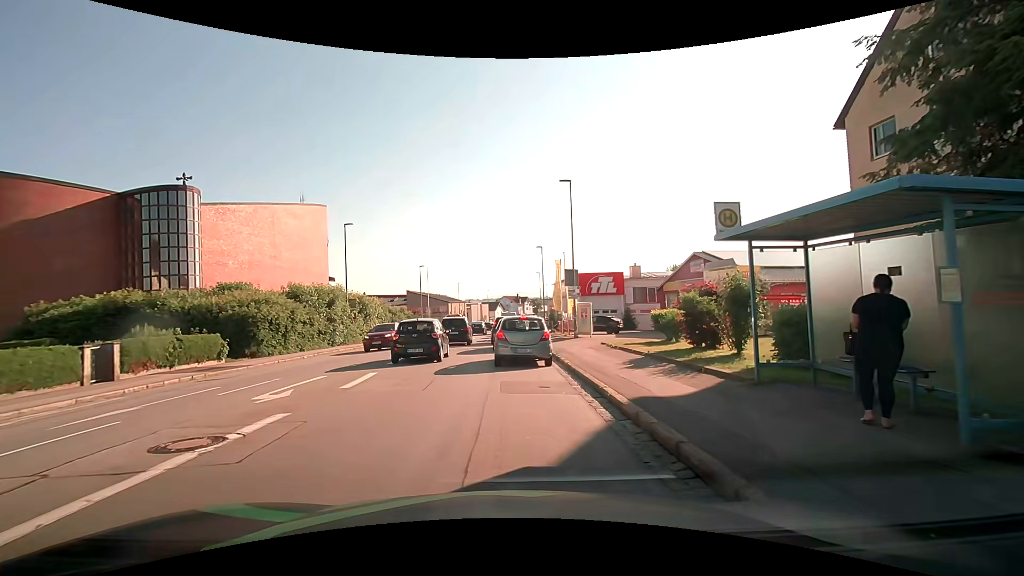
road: tertiary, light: Day
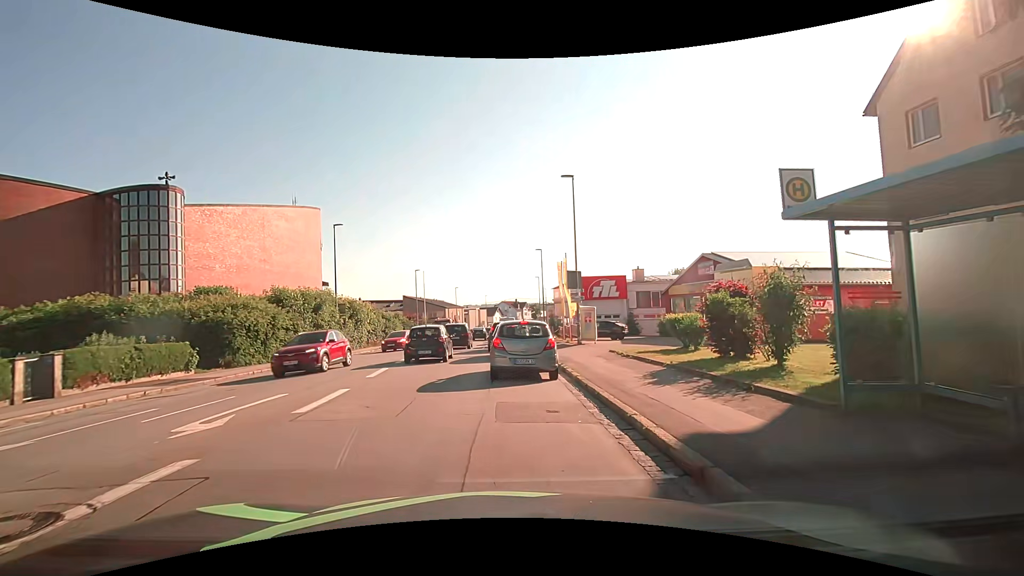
(0.0, +2.2) m; -2°
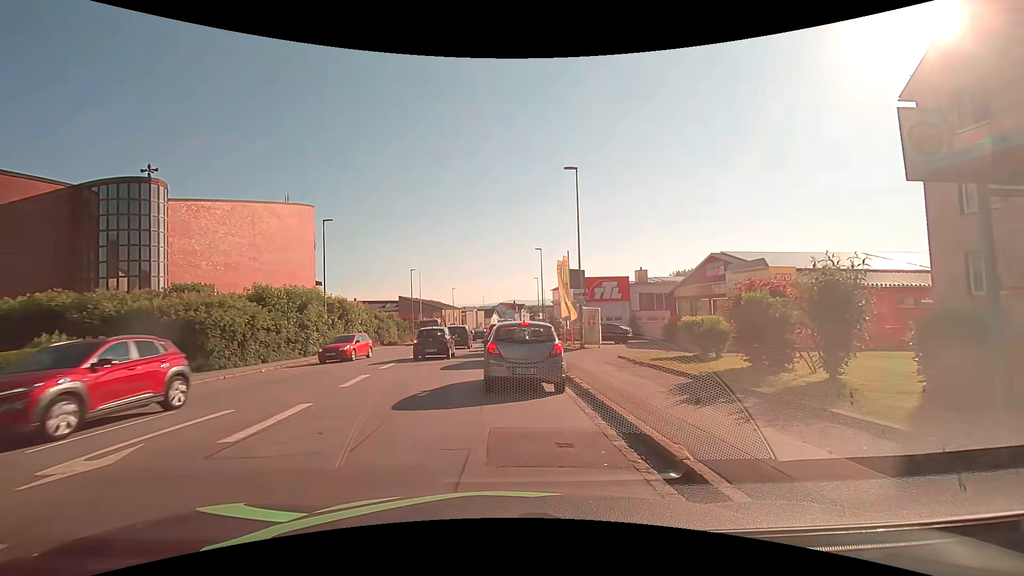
(0.0, +2.0) m; +1°
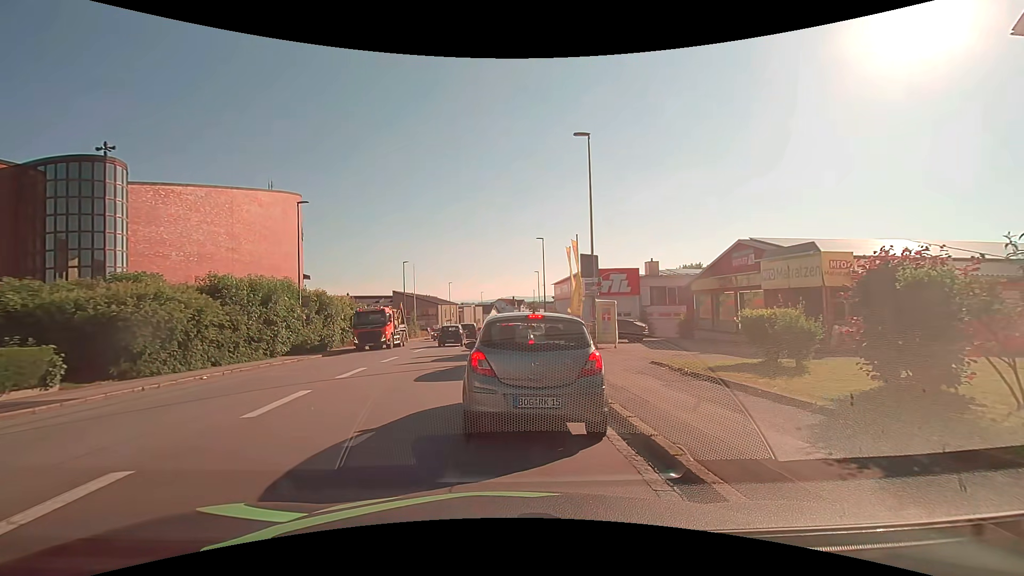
(0.0, +4.3) m; +1°
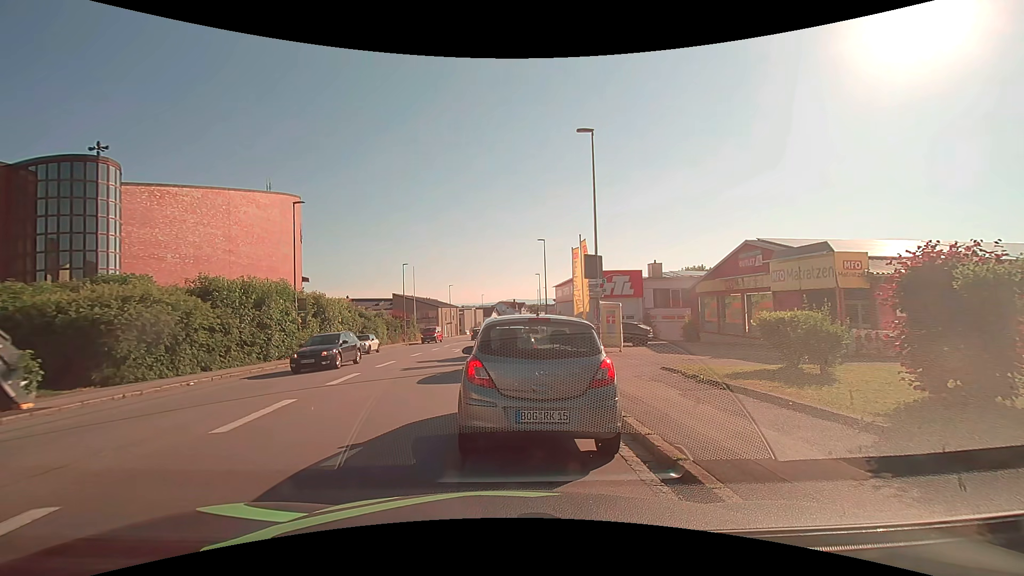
(0.0, +0.9) m; 0°
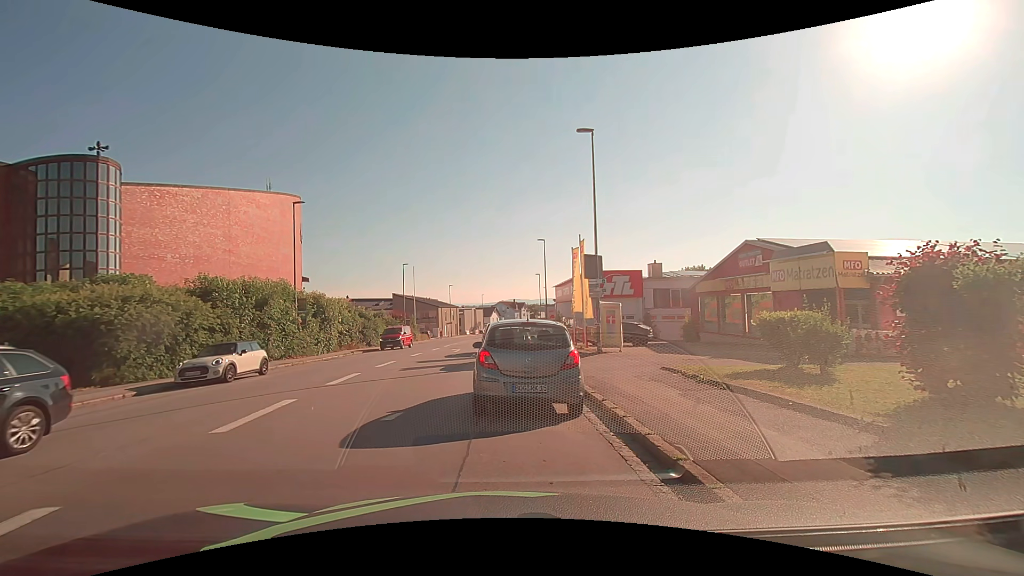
(0.0, 0.0) m; 0°
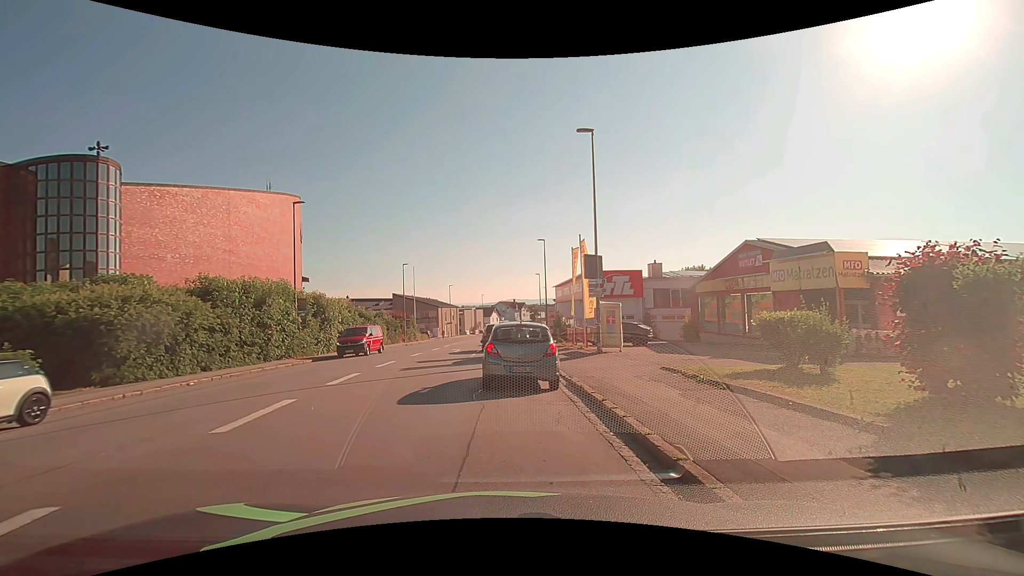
(0.0, 0.0) m; 0°
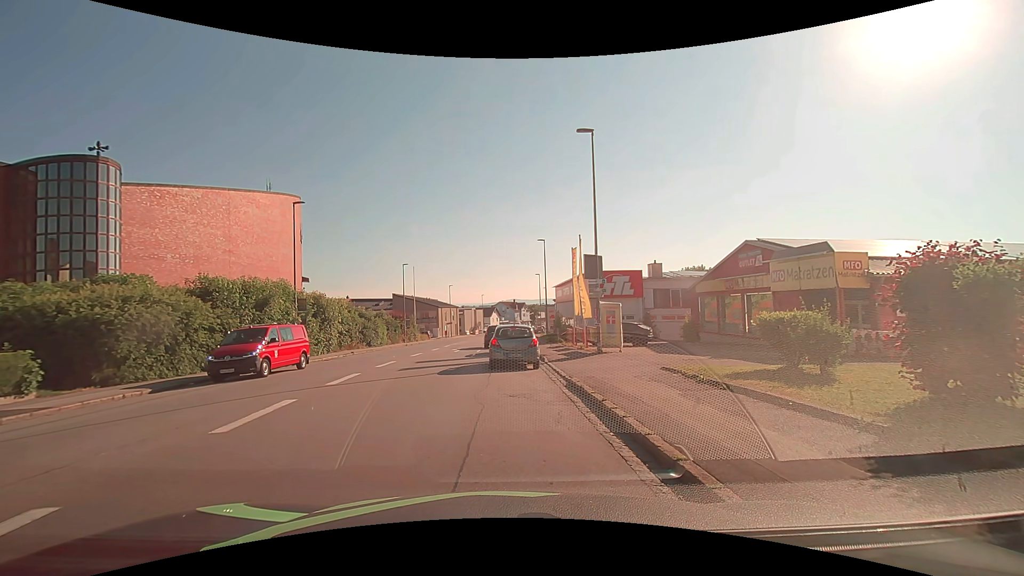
(0.0, 0.0) m; 0°
(0, +10) (0, +20) (0, +30) (0, +40) (0, +50) (0, +60) (0, +70) (+1, +80) (+2, +90) (+3, +100) m
